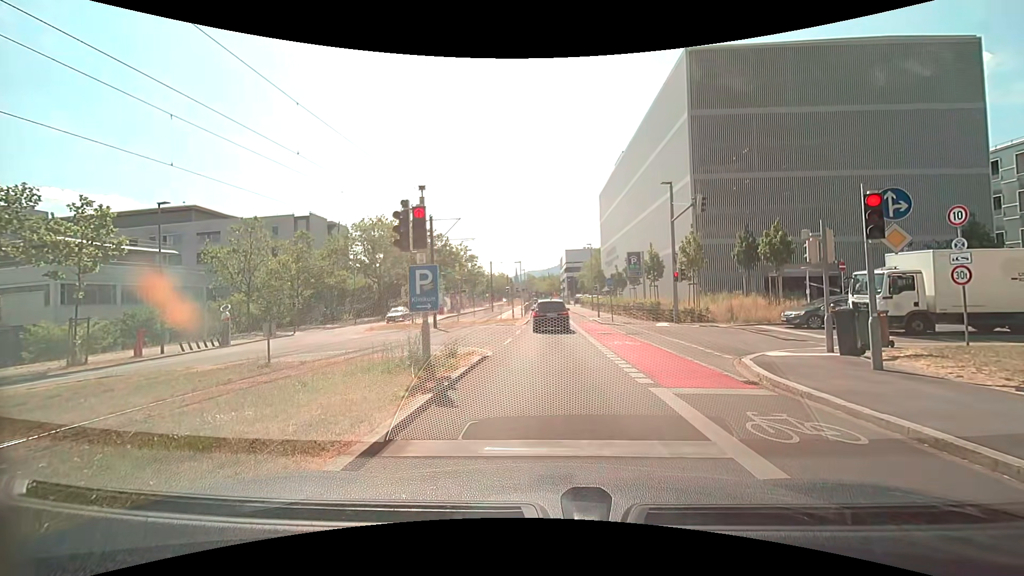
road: secondary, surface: asphalt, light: Day
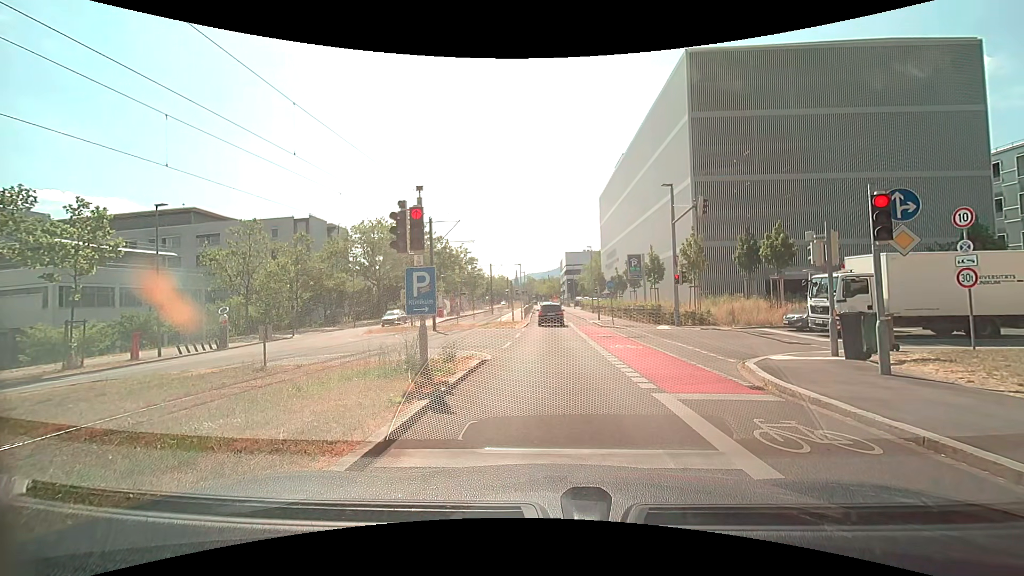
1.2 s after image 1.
(0.0, +0.2) m; 0°
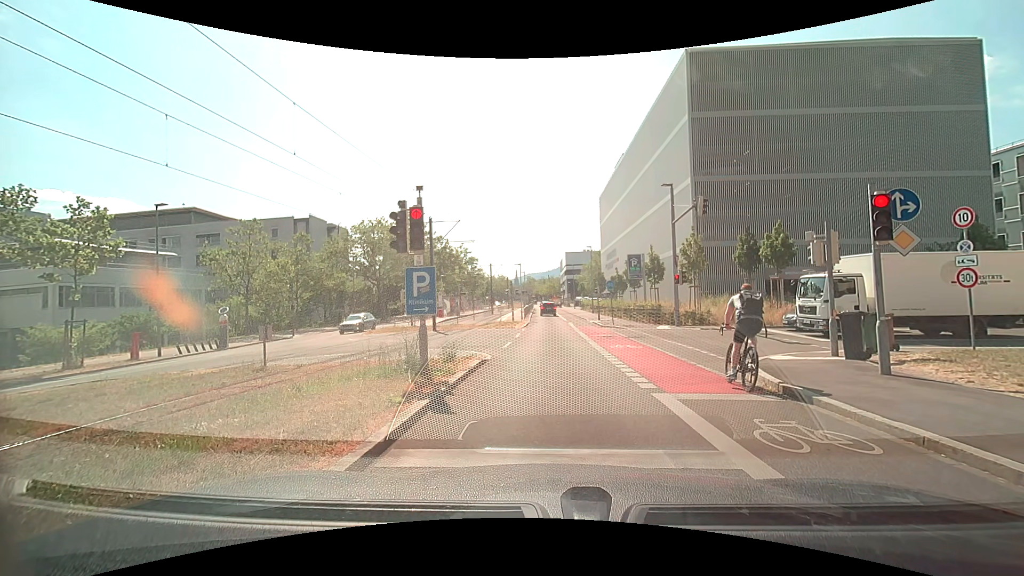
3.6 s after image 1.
(0.0, 0.0) m; 0°
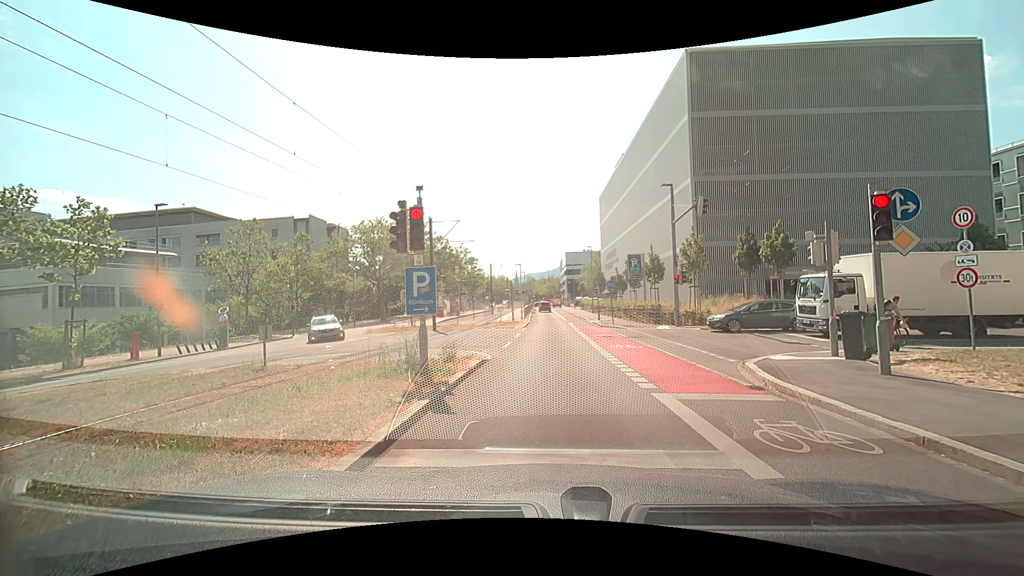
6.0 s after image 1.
(0.0, 0.0) m; 0°
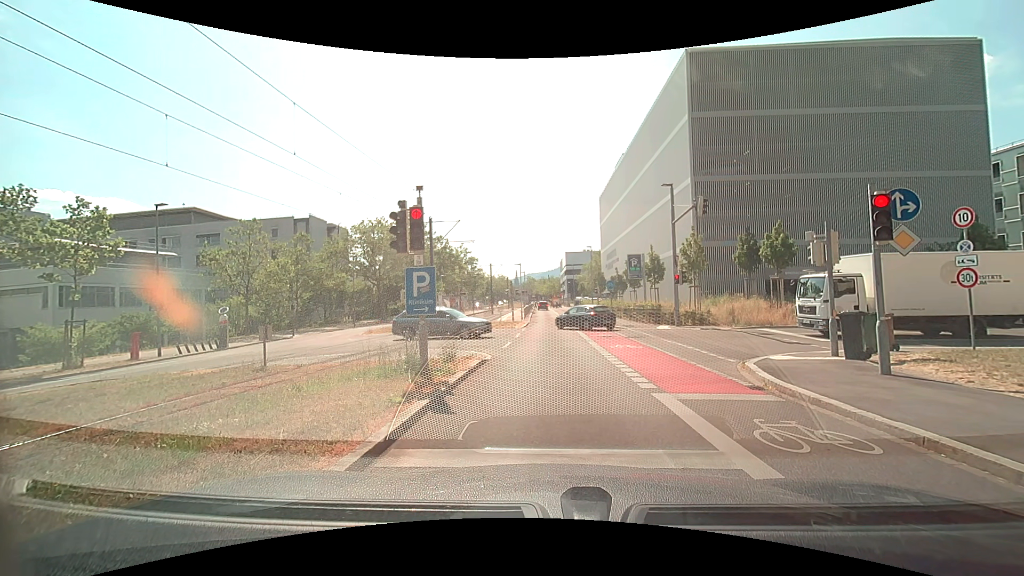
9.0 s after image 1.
(0.0, 0.0) m; 0°
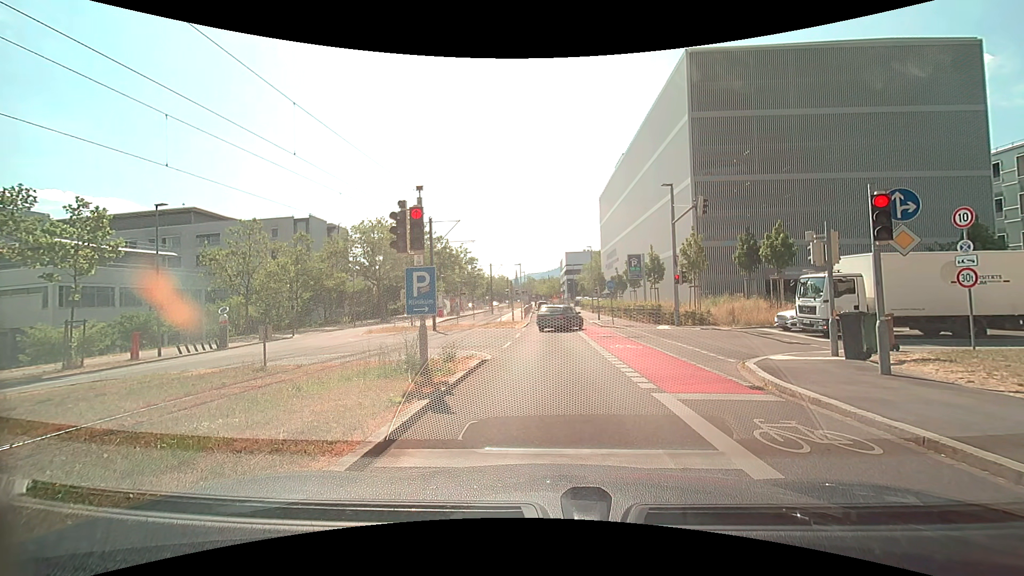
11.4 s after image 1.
(0.0, 0.0) m; 0°
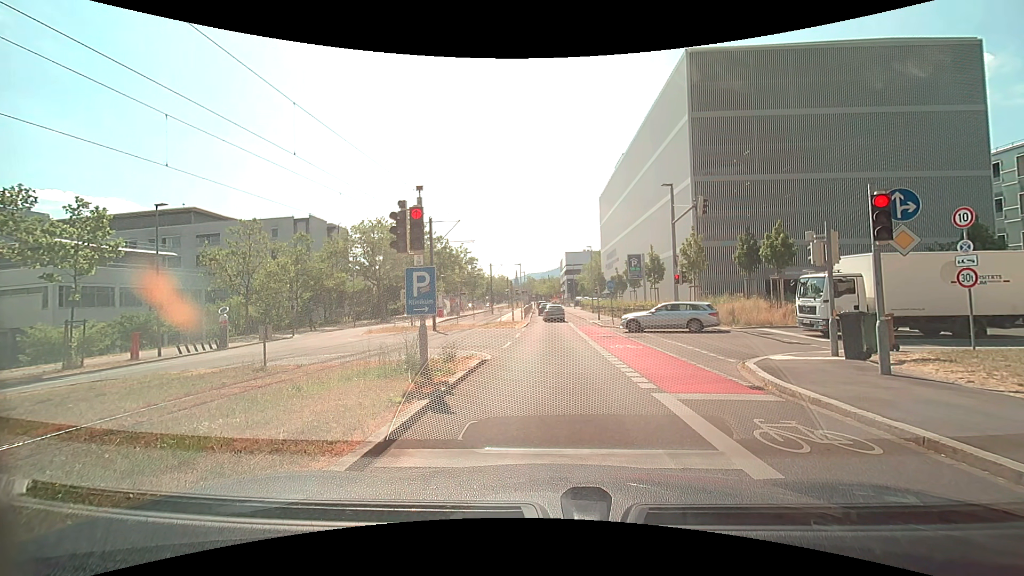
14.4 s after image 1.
(0.0, 0.0) m; 0°
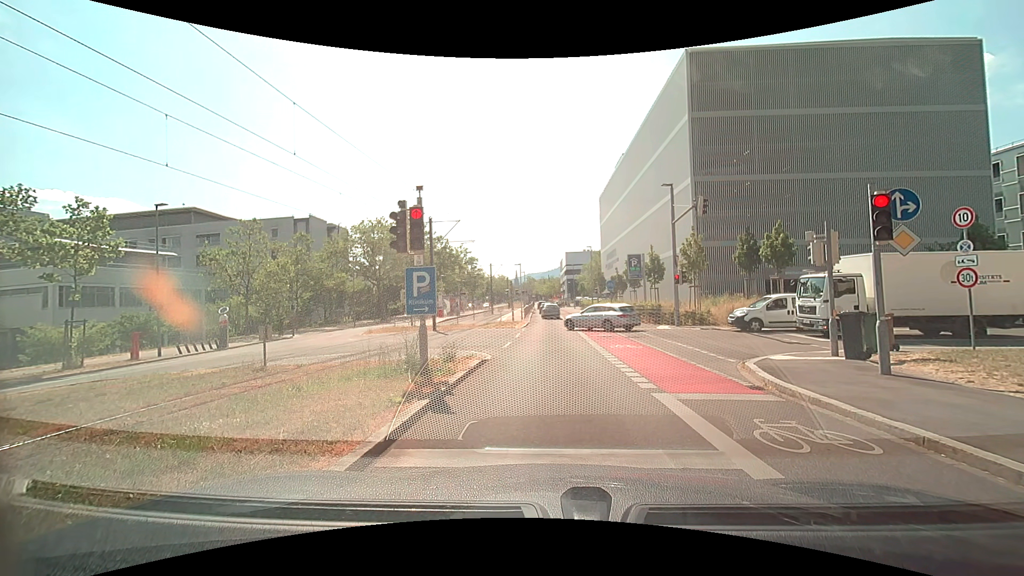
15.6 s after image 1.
(0.0, 0.0) m; 0°
(0, +10) (0, +20) (0, +30) (-1, +40) (-1, +50) (-1, +60) (-1, +70) (-2, +80) (-2, +90) (-2, +100) m
